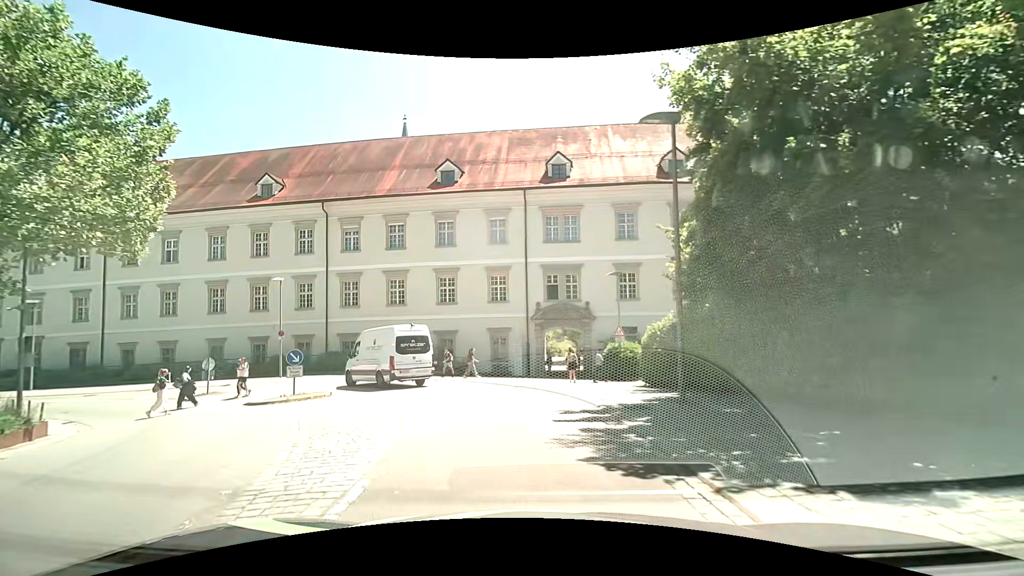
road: tertiary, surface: asphalt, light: Day
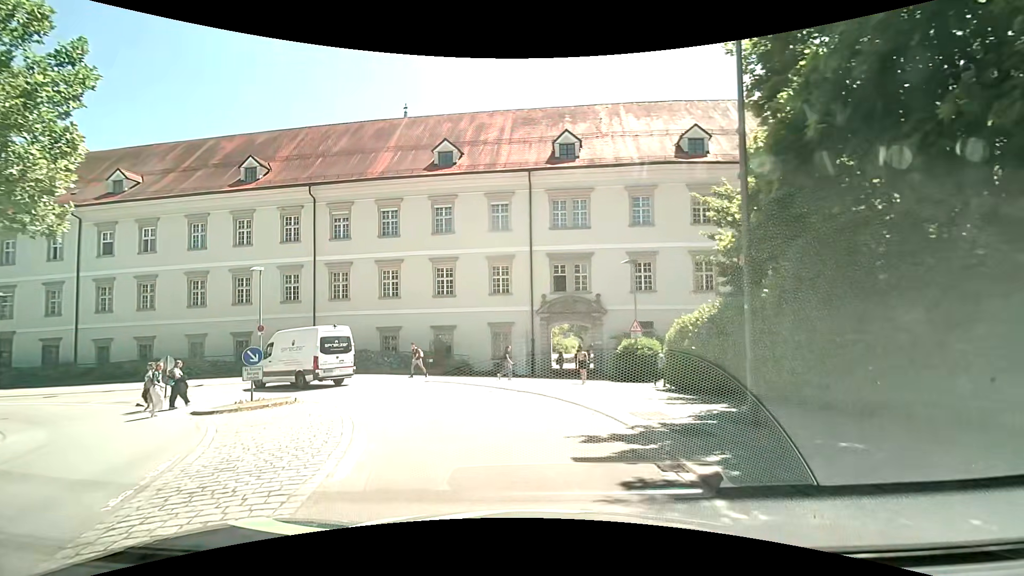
(0.0, +3.3) m; -1°
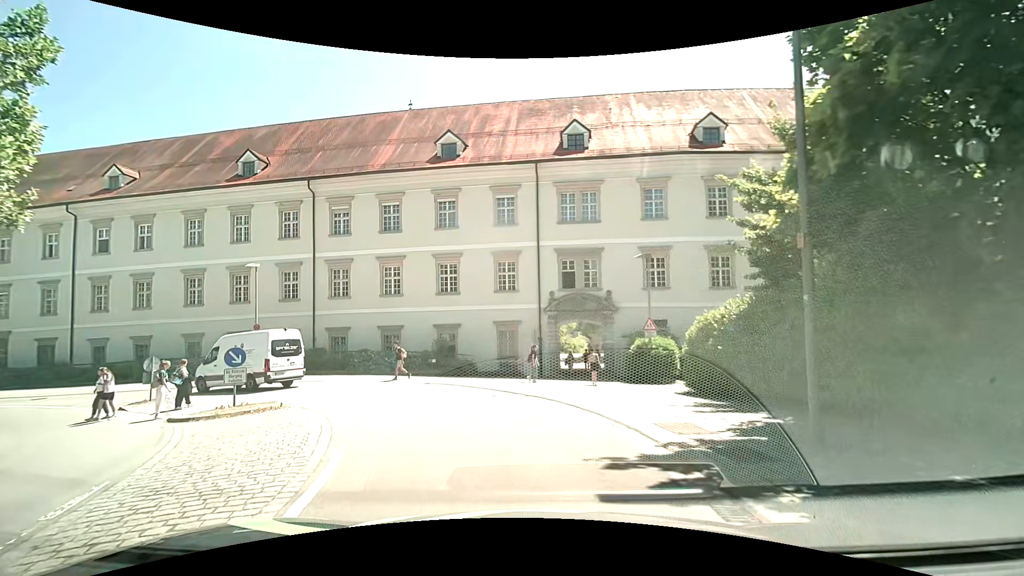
(0.0, +1.4) m; -1°
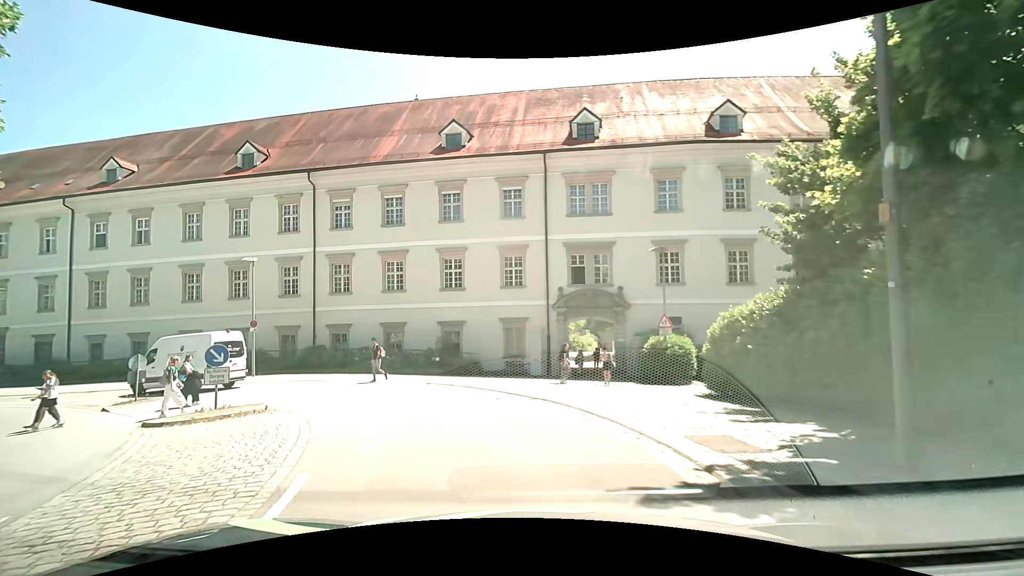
(0.0, +1.3) m; -1°
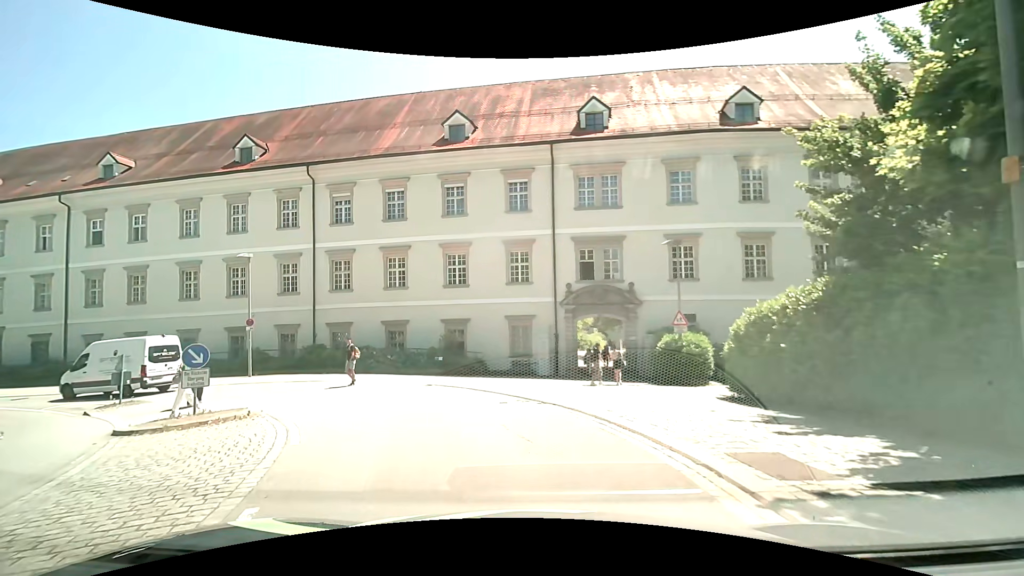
(0.0, +1.2) m; -1°
